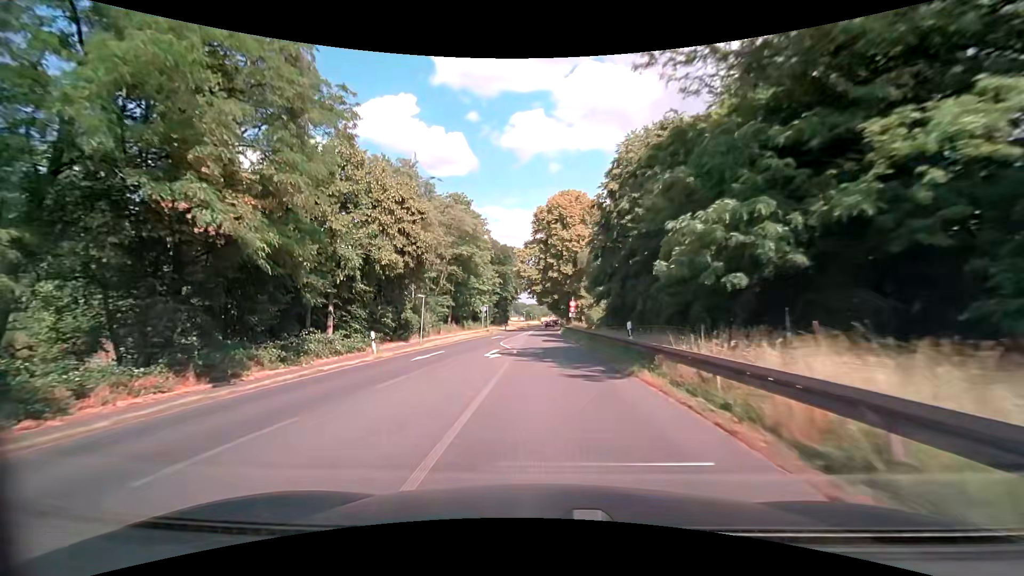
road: primary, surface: asphalt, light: Day
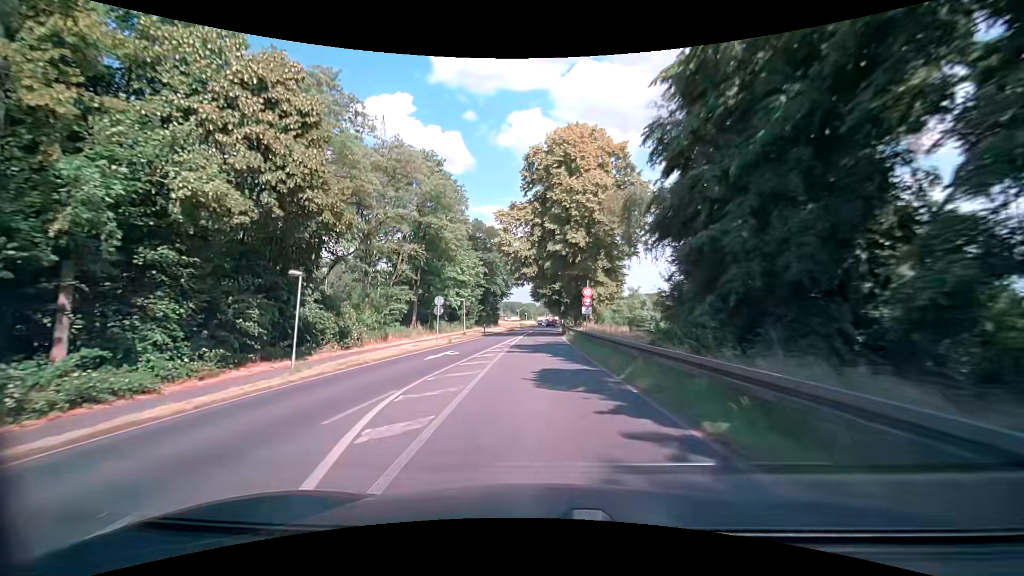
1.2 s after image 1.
(+0.1, +21.6) m; 0°
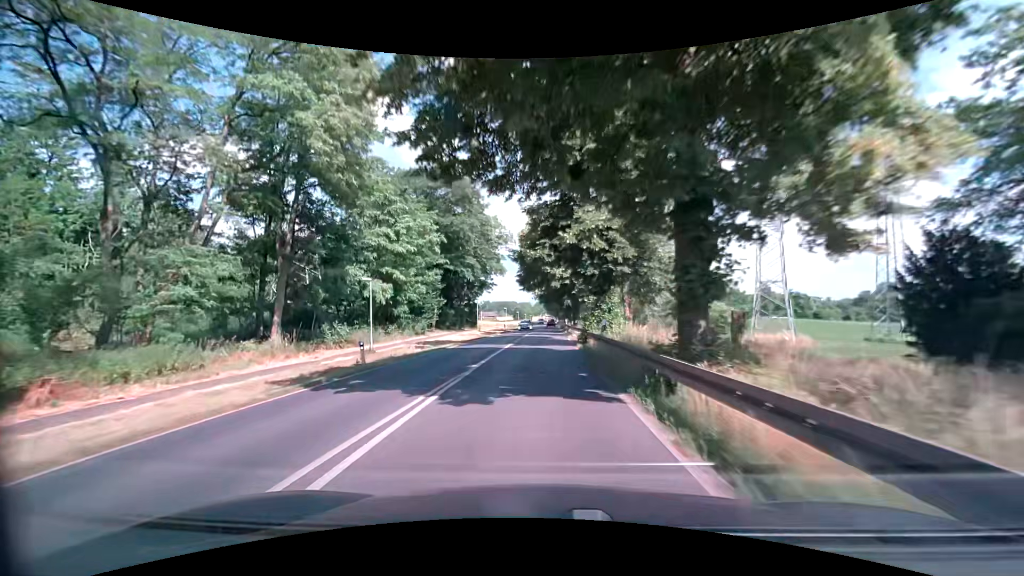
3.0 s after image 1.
(+0.3, +32.4) m; +1°
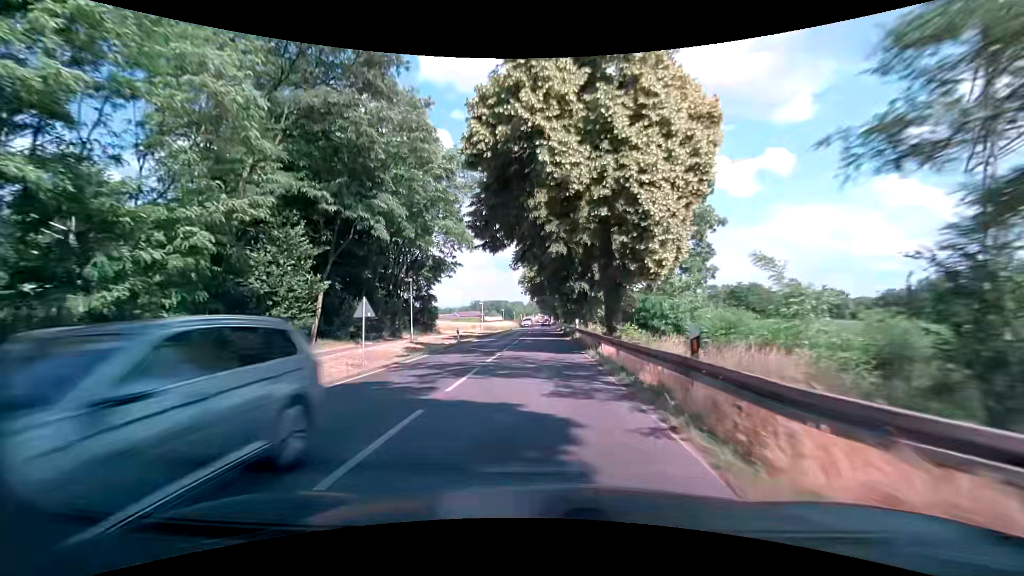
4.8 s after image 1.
(+0.2, +32.4) m; +1°
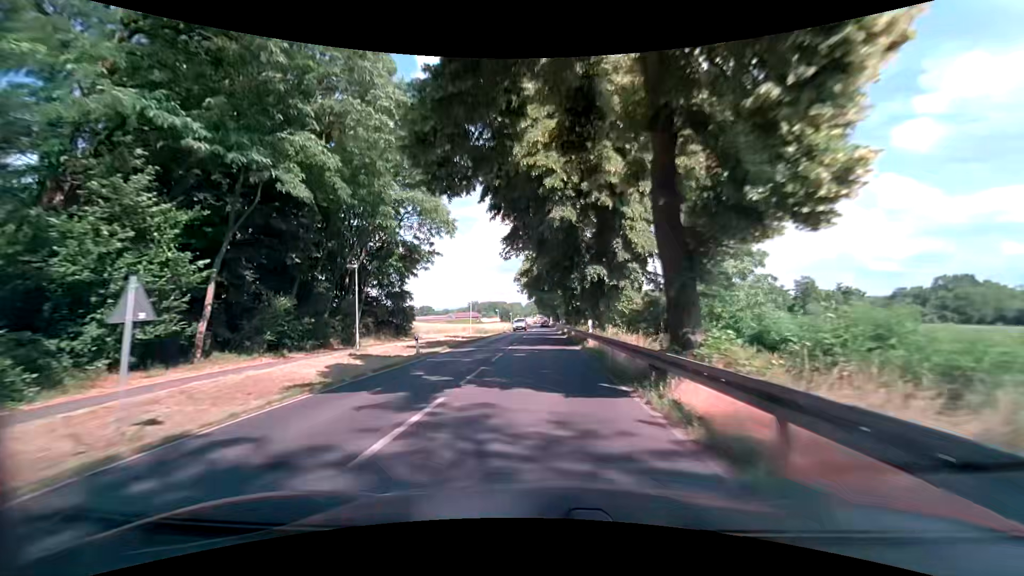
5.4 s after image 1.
(0.0, +10.8) m; +1°
(0, +10) (0, +20) (0, +30) (0, +40) (0, +50) (0, +60) (0, +70) (0, +80) (0, +90) (0, +100) m
